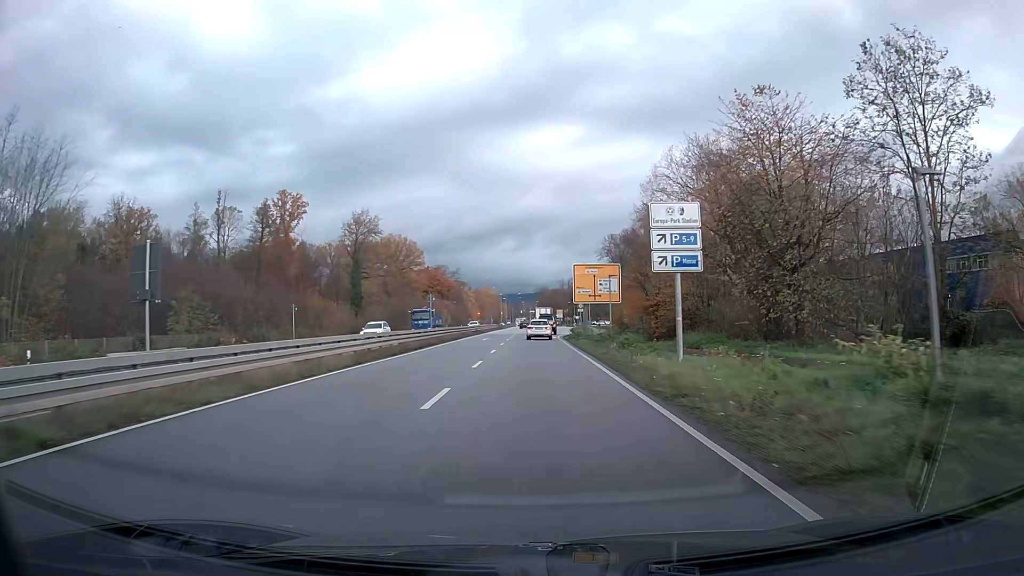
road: primary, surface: asphalt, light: Day
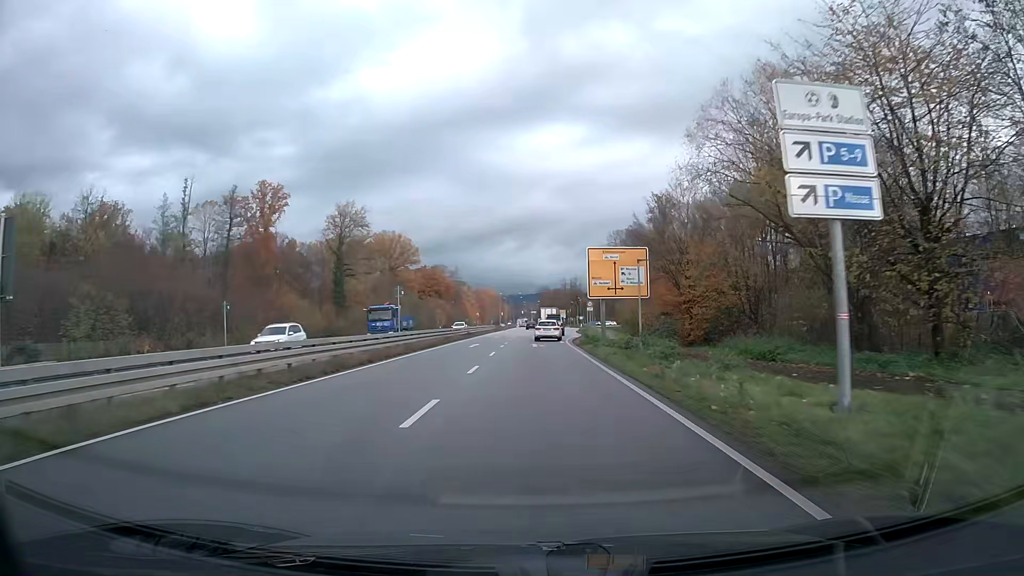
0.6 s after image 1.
(0.0, +10.7) m; 0°
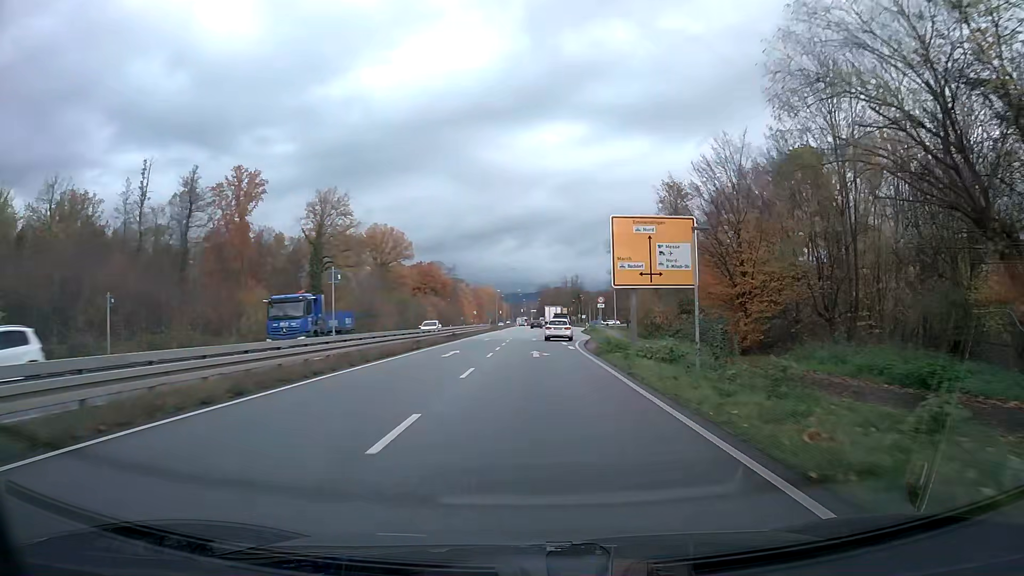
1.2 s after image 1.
(0.0, +10.6) m; 0°
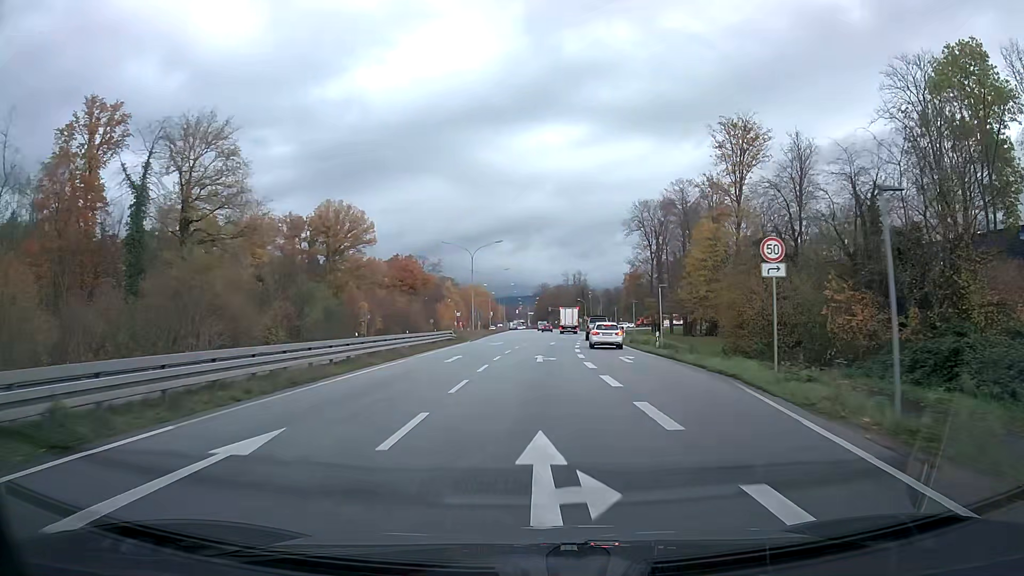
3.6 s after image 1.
(+0.1, +41.1) m; +1°
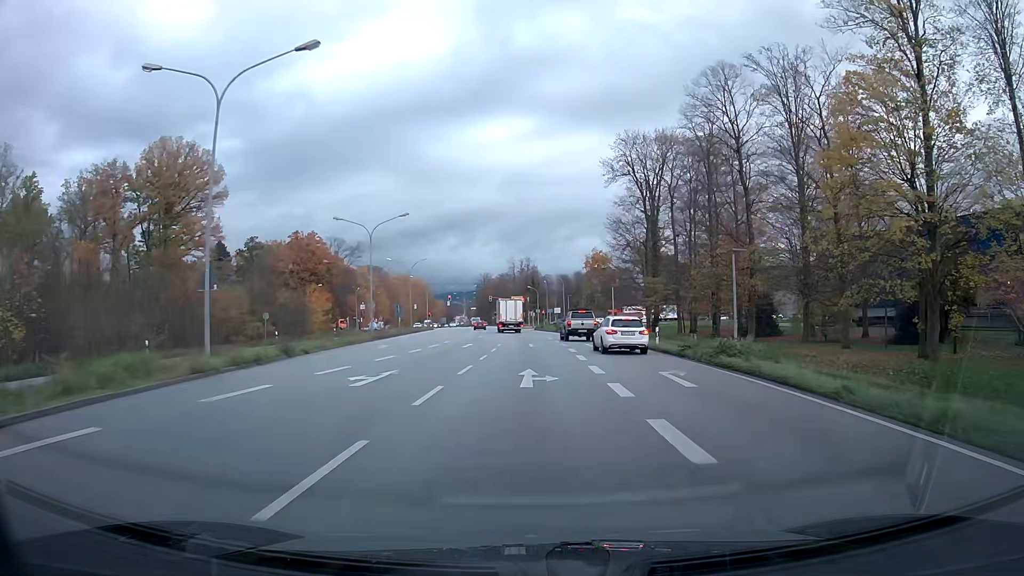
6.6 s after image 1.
(+1.9, +50.2) m; +4°
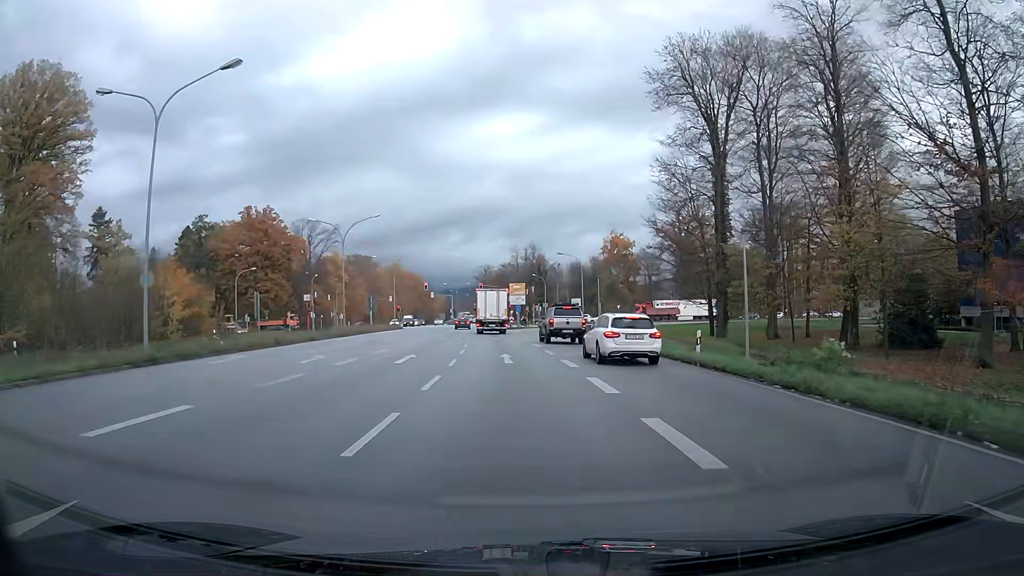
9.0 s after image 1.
(-0.1, +33.5) m; -1°
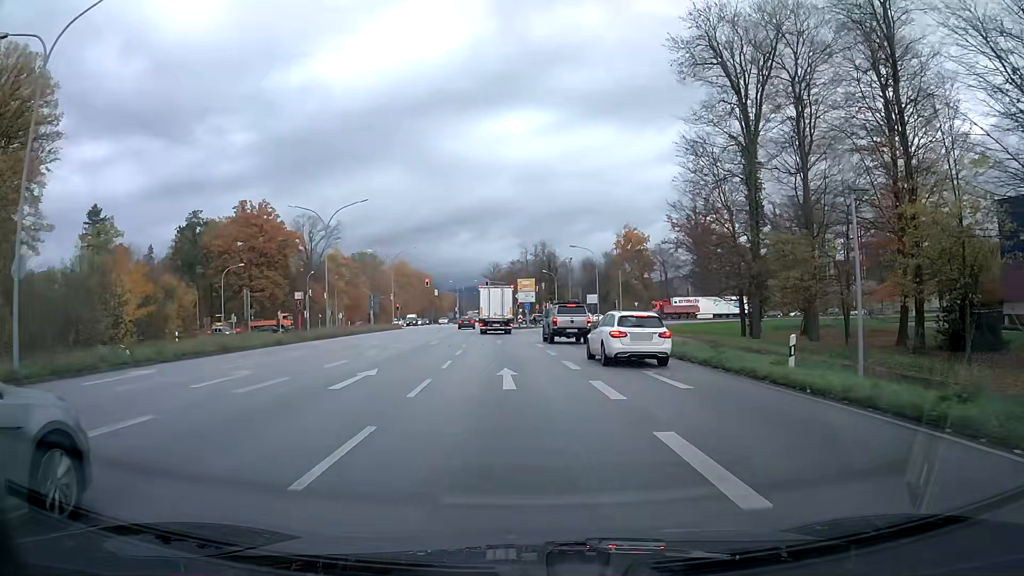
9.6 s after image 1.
(0.0, +7.2) m; -1°
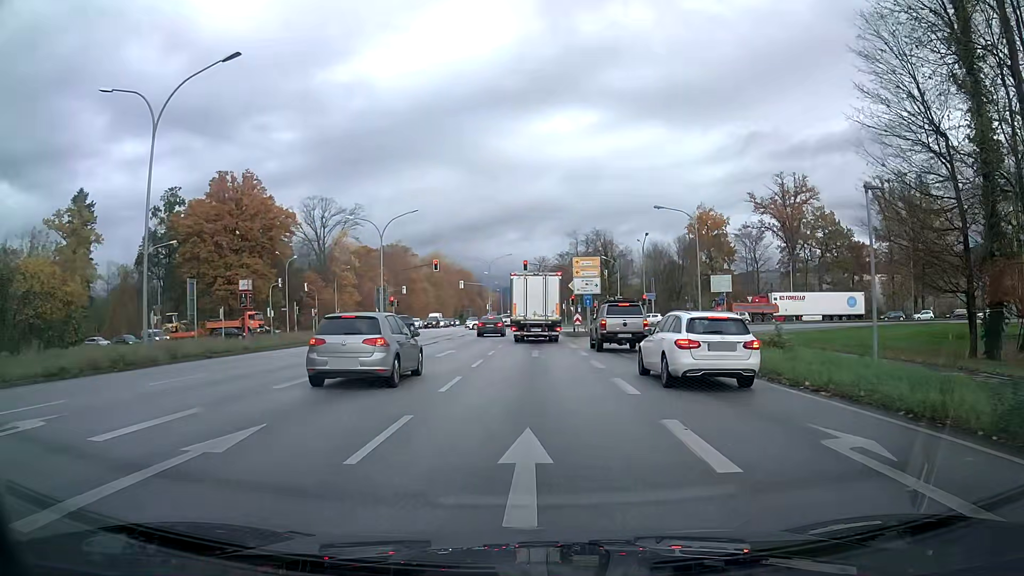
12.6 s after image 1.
(-1.0, +28.5) m; -4°
